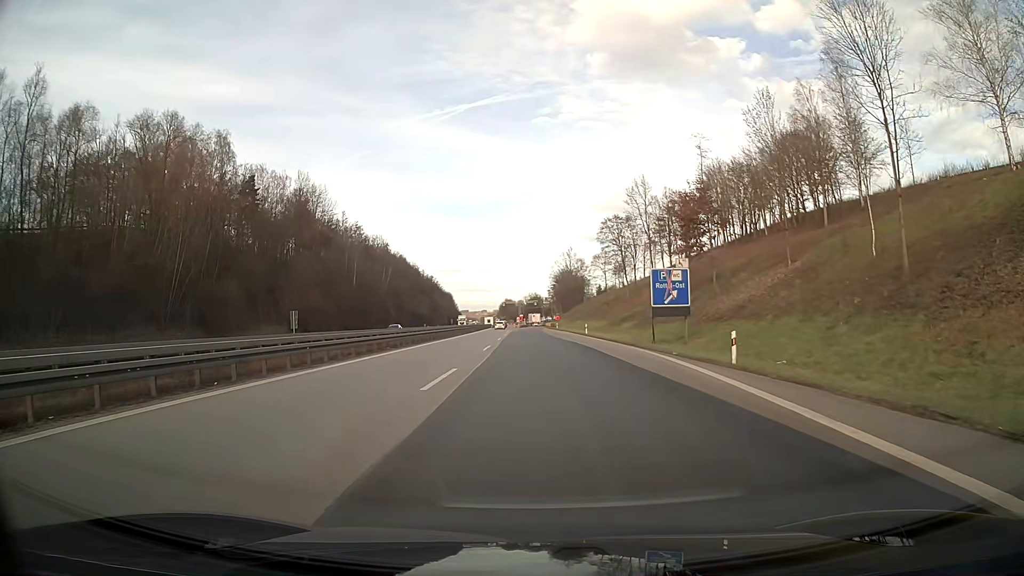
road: motorway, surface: asphalt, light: Day
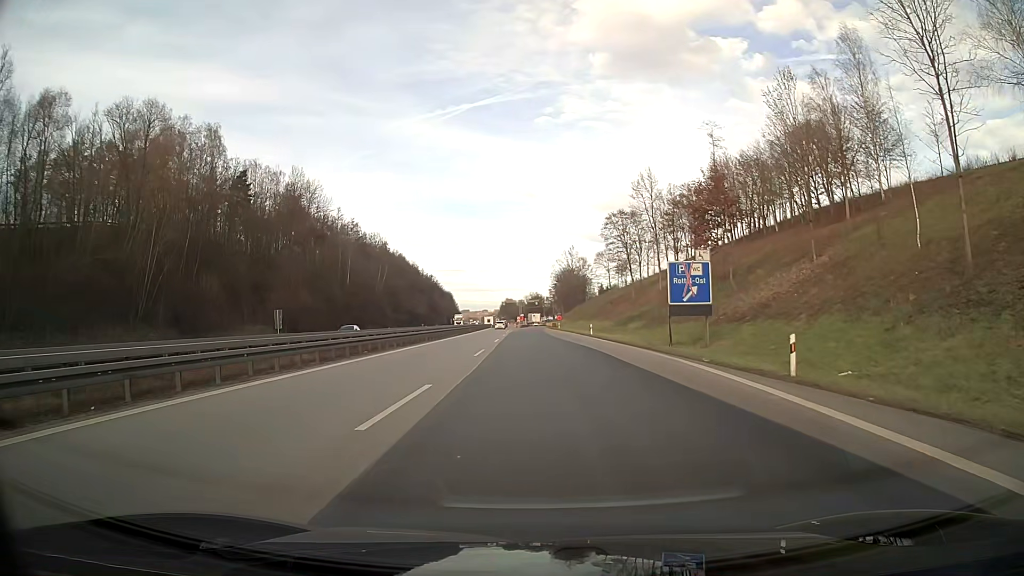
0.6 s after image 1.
(0.0, +5.0) m; 0°
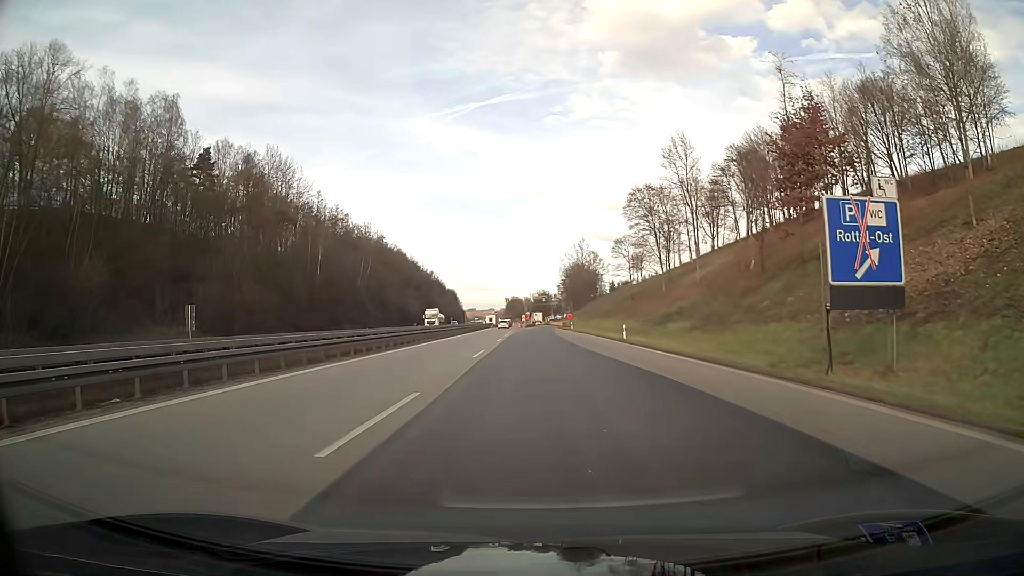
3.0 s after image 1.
(-0.1, +19.9) m; 0°
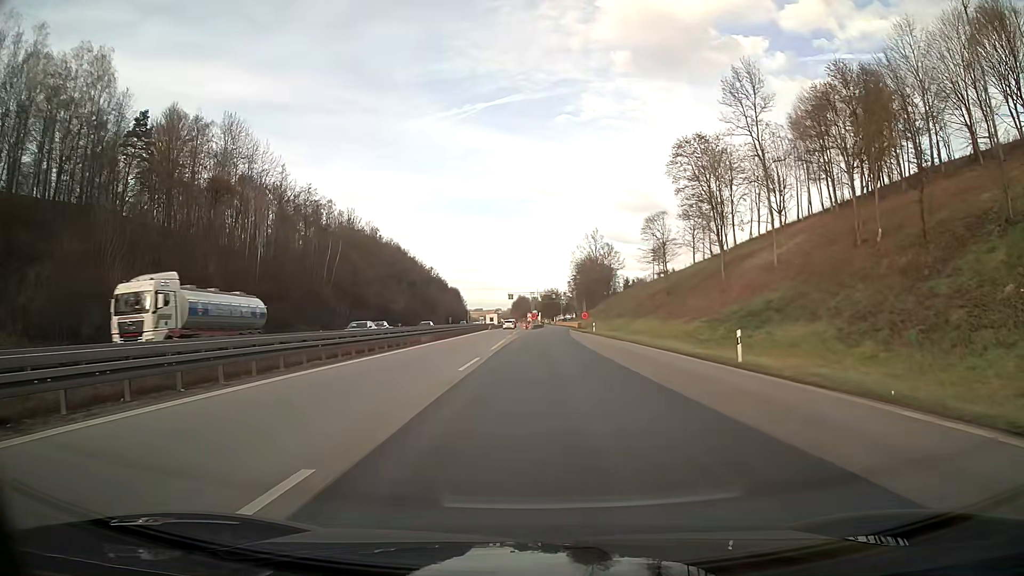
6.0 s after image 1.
(-0.1, +24.8) m; 0°
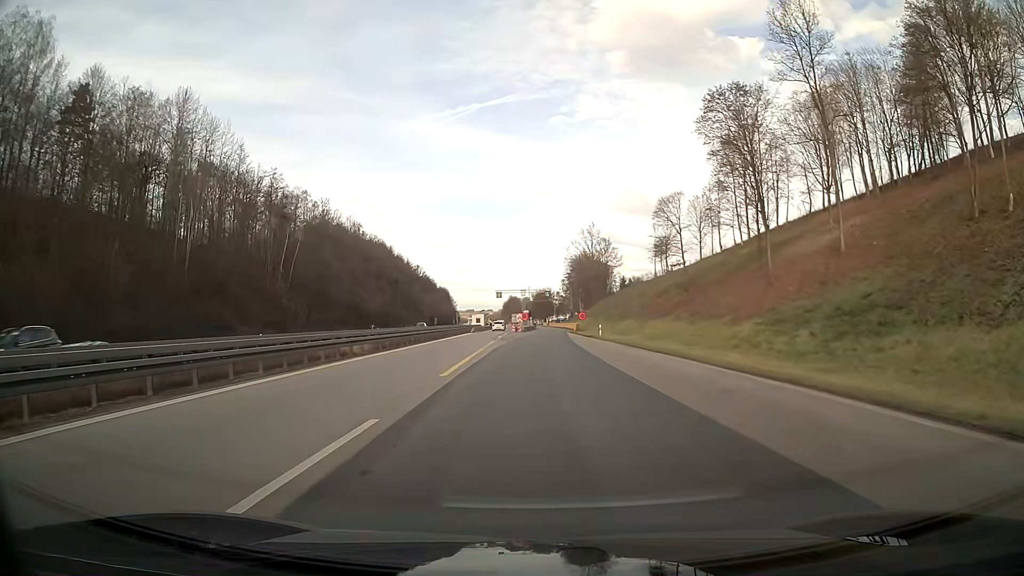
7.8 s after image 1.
(+0.1, +14.9) m; +1°
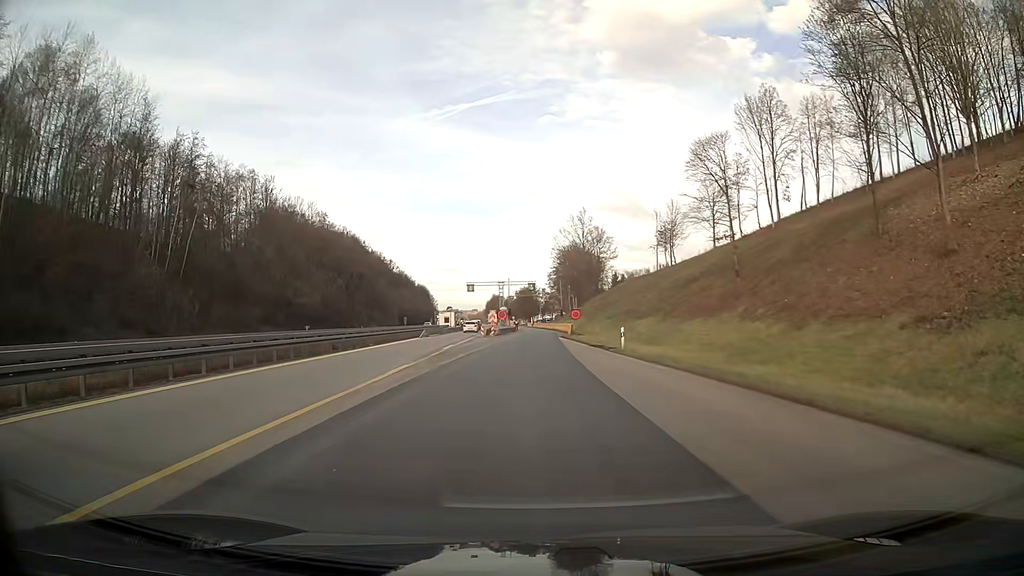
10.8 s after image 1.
(+0.5, +24.8) m; +1°
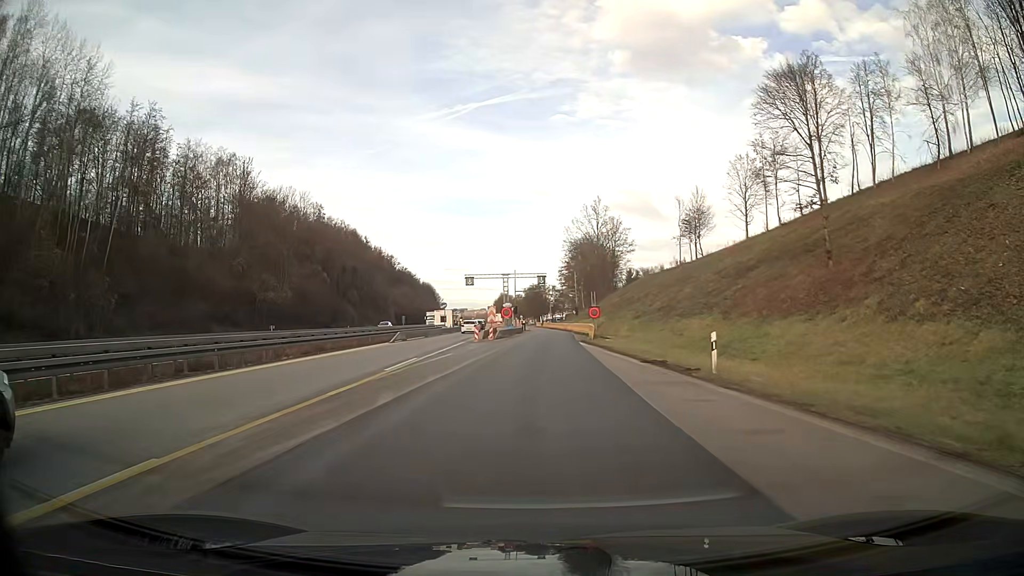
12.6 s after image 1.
(-0.1, +14.9) m; 0°
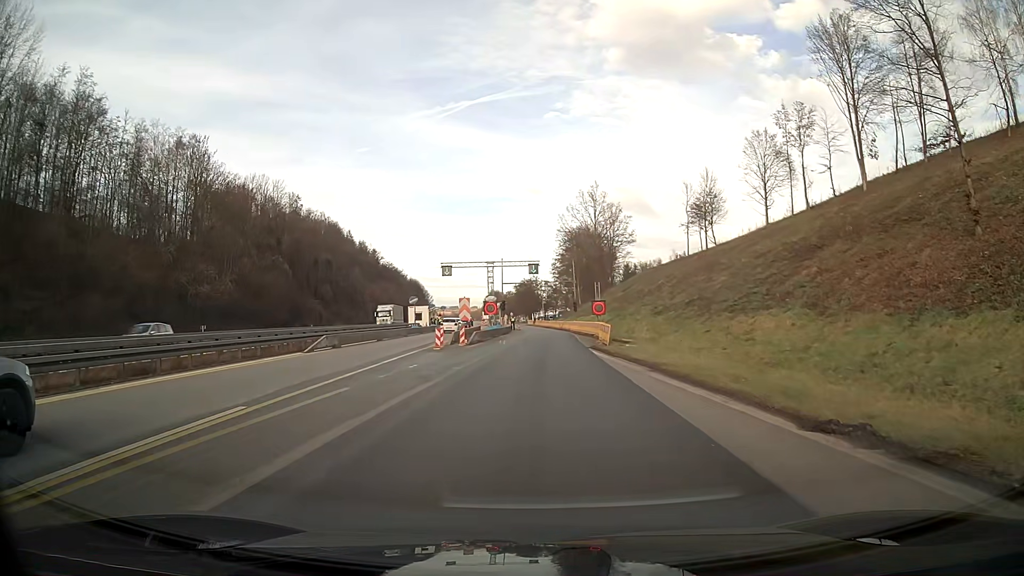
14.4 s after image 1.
(+0.1, +14.2) m; +1°
(0, +10) (0, +20) (0, +30) (0, +40) (+1, +50) (+1, +60) (+1, +70) (0, +80) (-1, +90) (-2, +100) m
